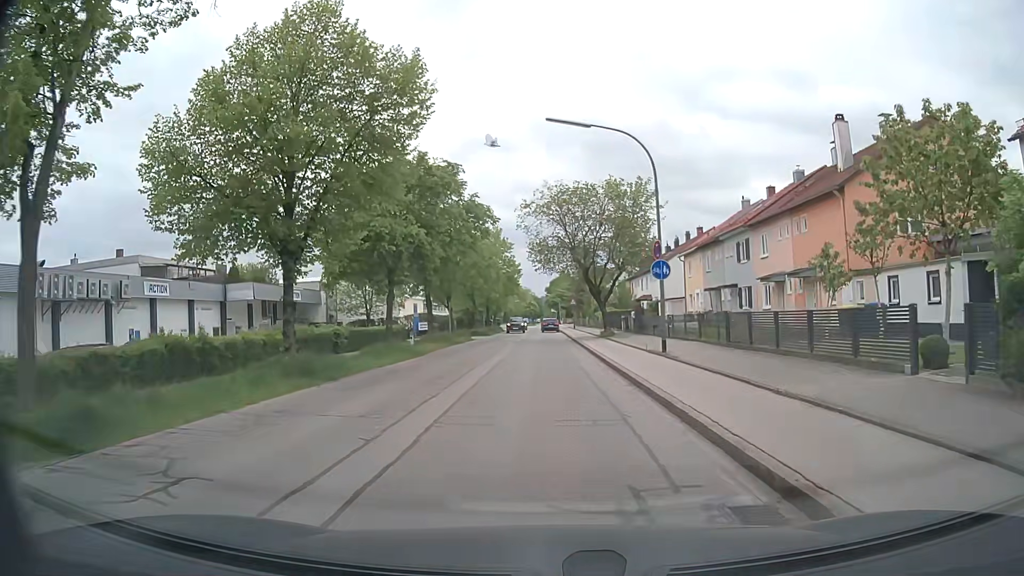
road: tertiary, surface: asphalt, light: Day
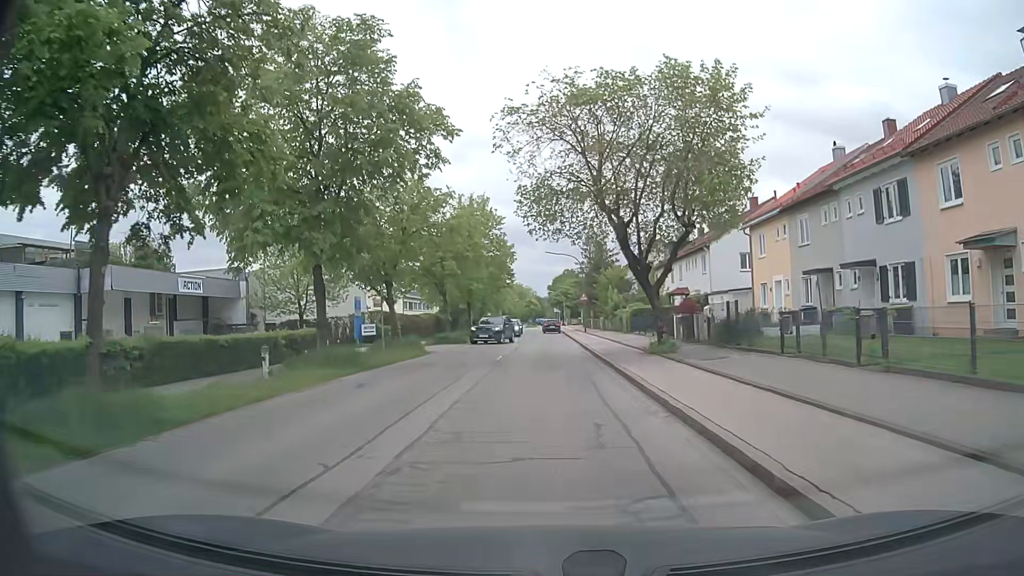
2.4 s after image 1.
(-0.1, +18.7) m; 0°
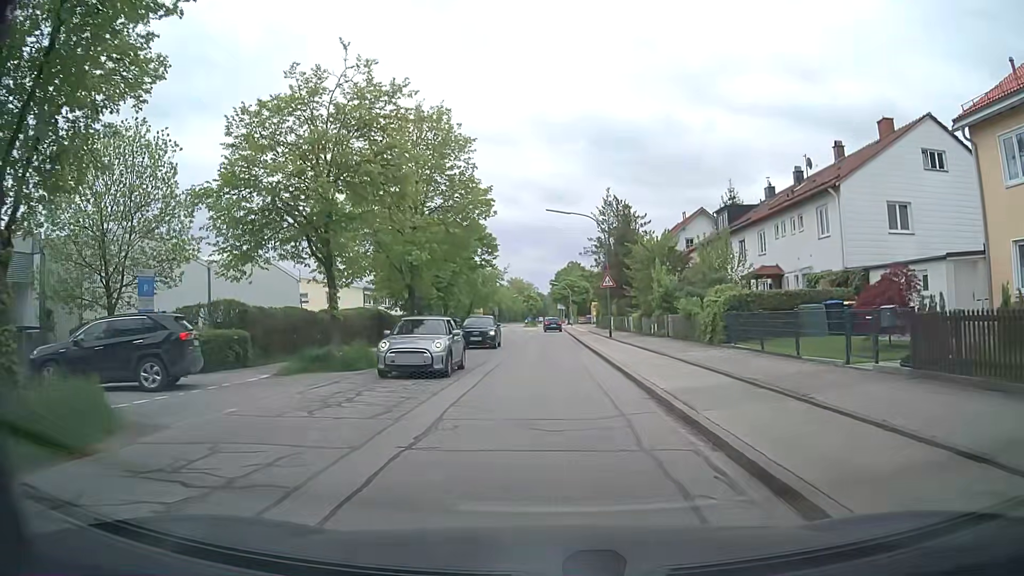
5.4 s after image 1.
(-0.2, +22.4) m; -2°
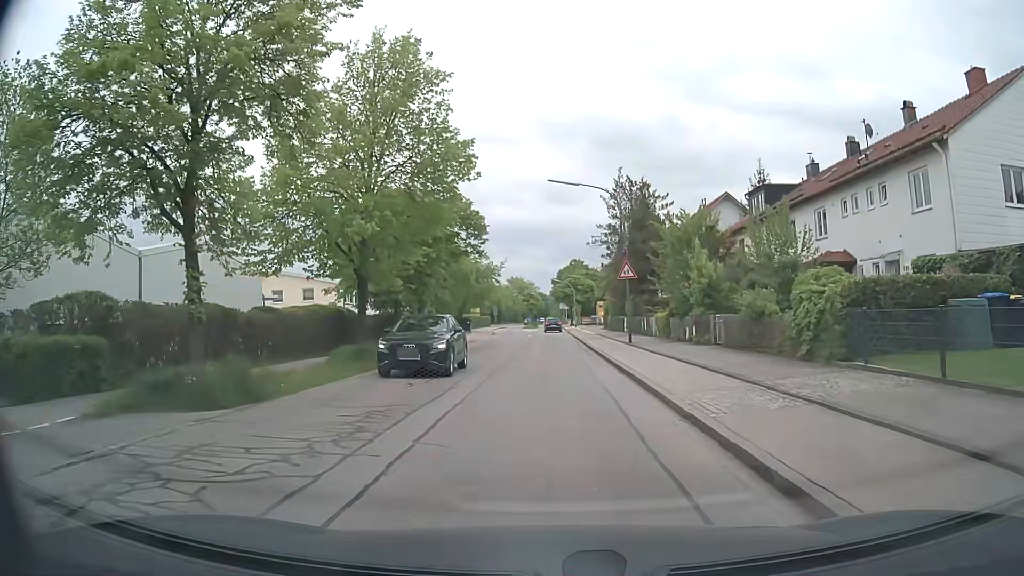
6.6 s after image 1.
(+0.2, +8.3) m; +2°
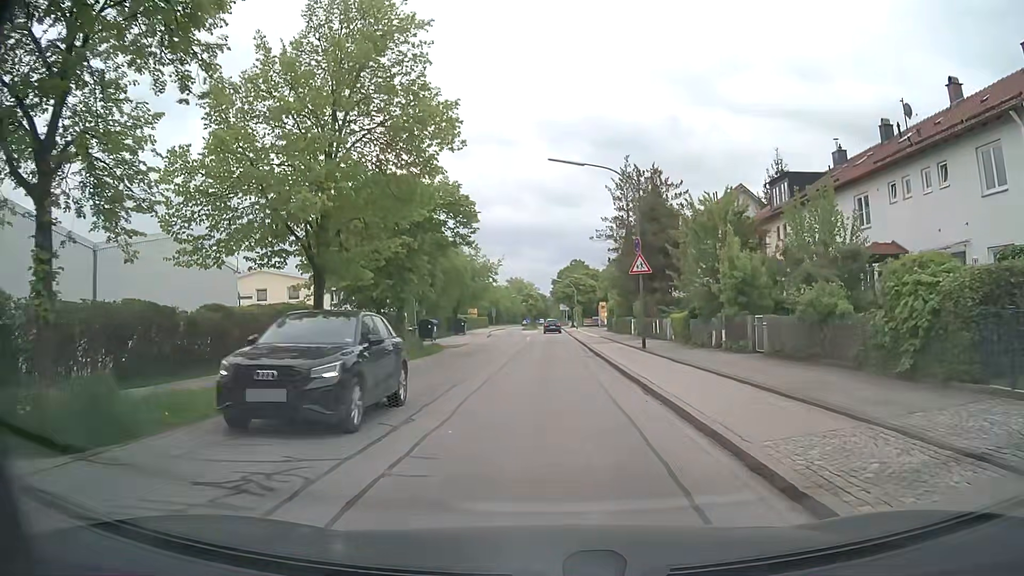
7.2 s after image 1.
(0.0, +4.2) m; 0°
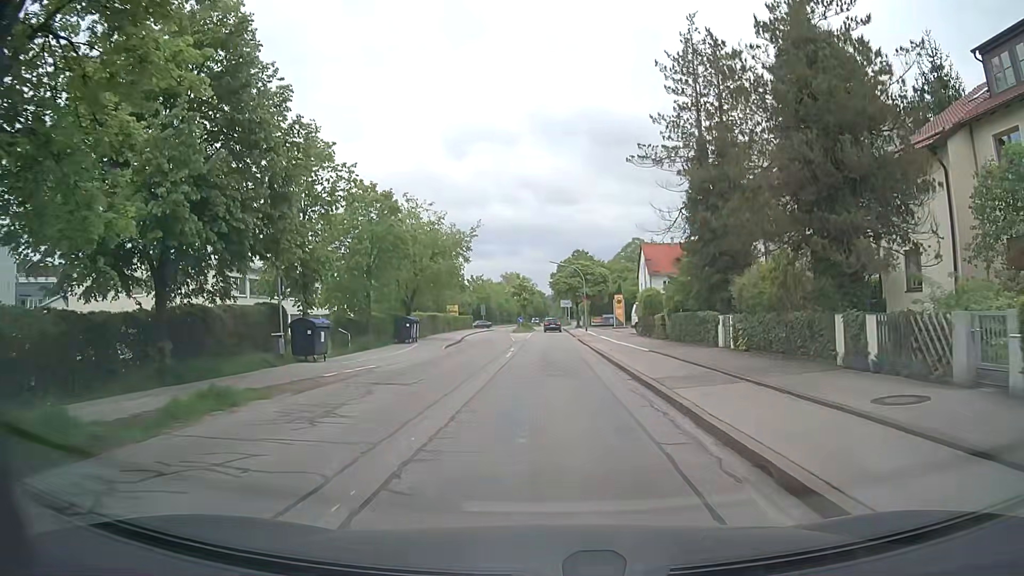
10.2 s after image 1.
(-0.2, +22.5) m; 0°
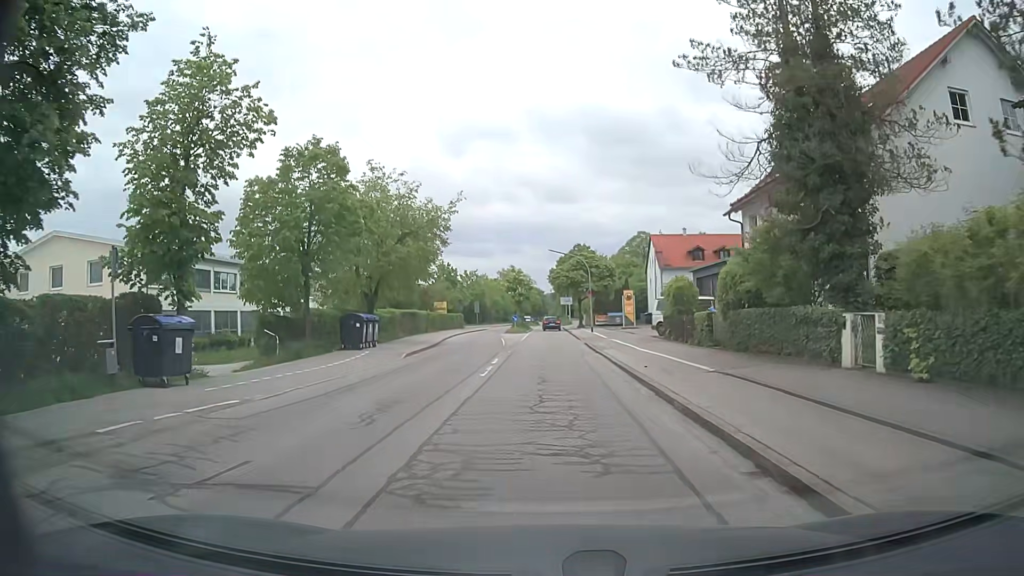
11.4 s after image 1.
(-0.1, +9.3) m; -1°
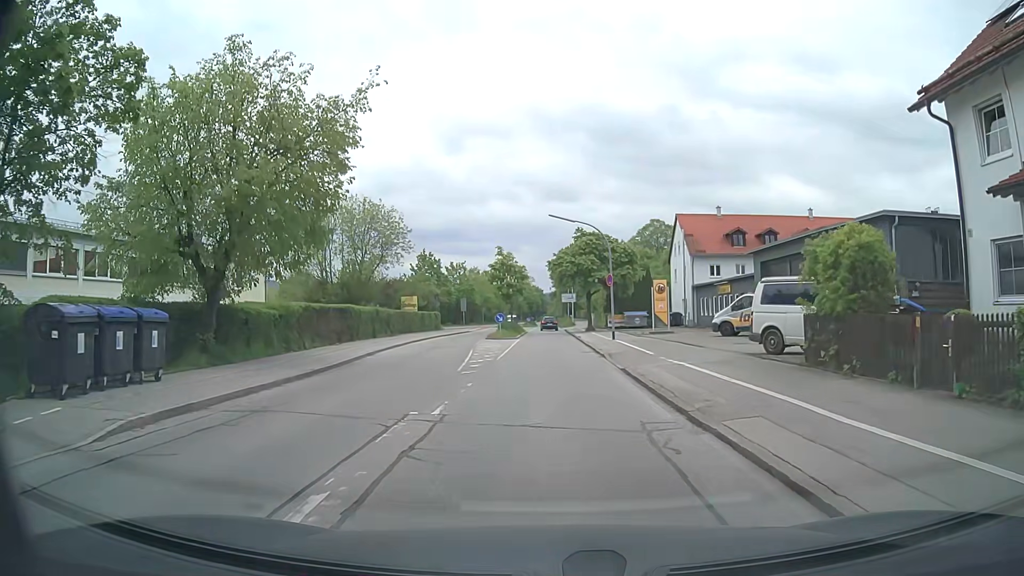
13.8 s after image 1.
(+0.1, +17.6) m; 0°
(0, +10) (0, +20) (0, +30) (0, +40) (0, +50) (0, +60) (0, +70) (0, +80) (0, +90) (0, +100) m
